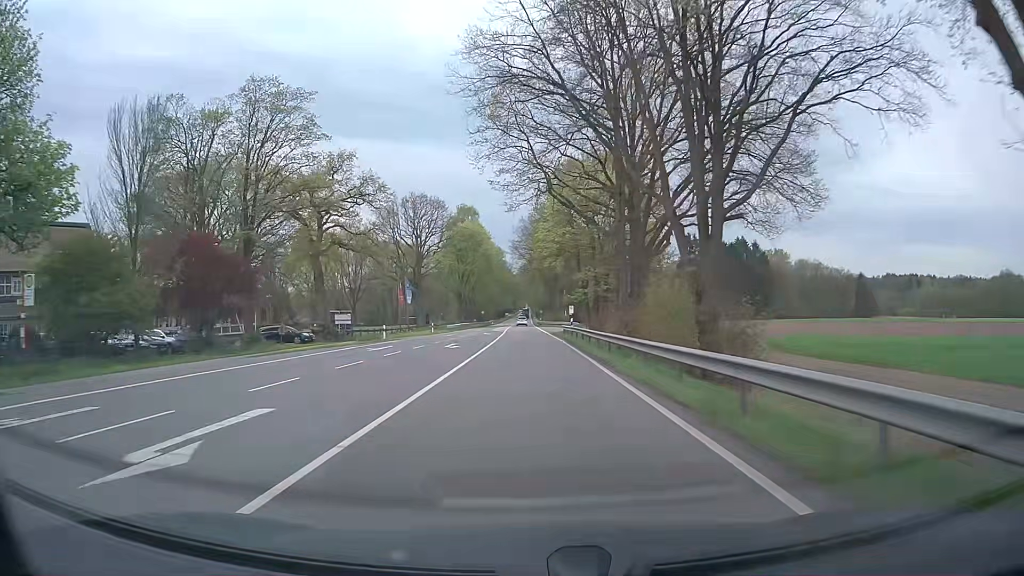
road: primary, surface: asphalt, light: Day
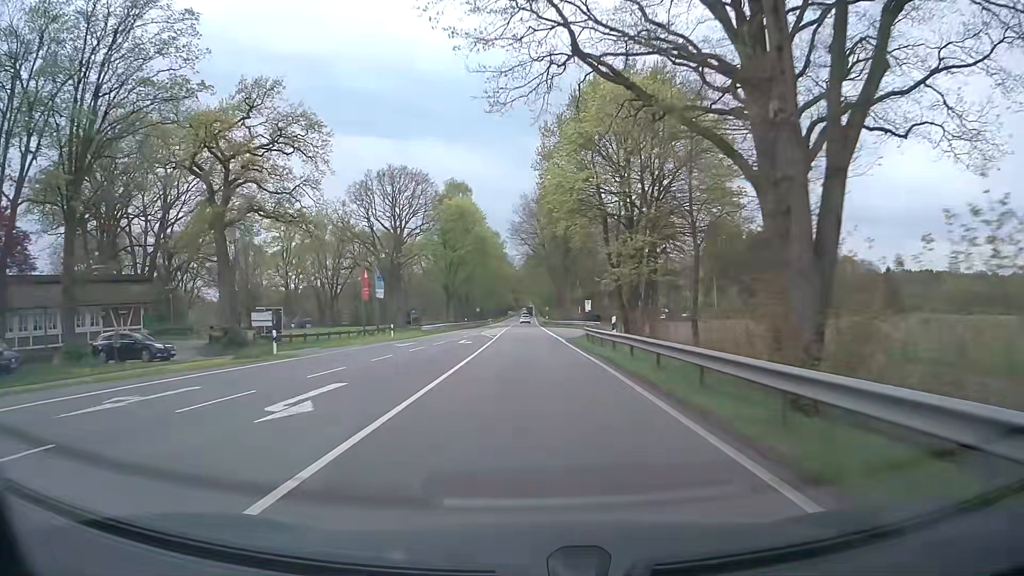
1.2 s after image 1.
(0.0, +21.5) m; 0°
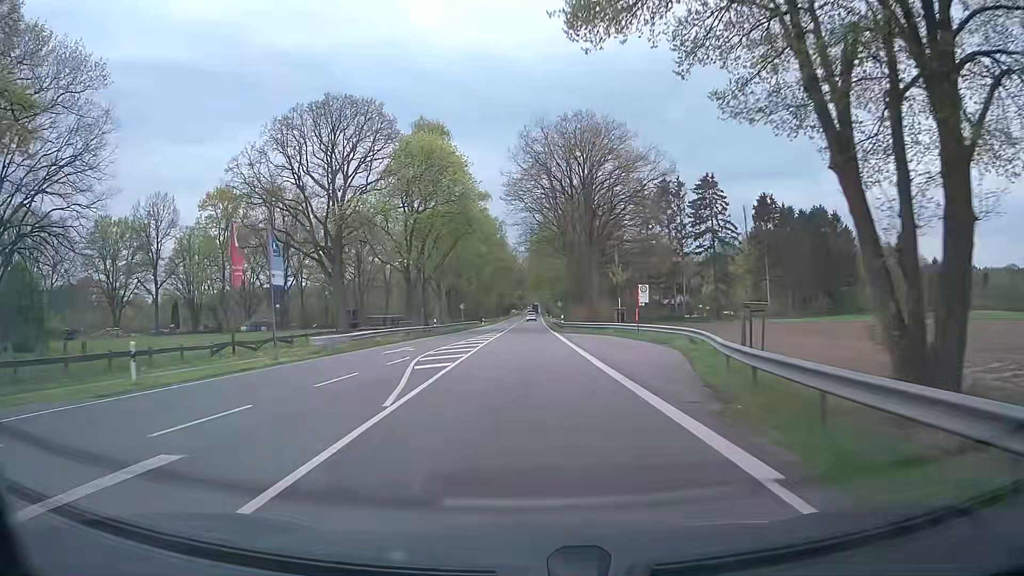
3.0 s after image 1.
(-0.2, +32.3) m; -1°
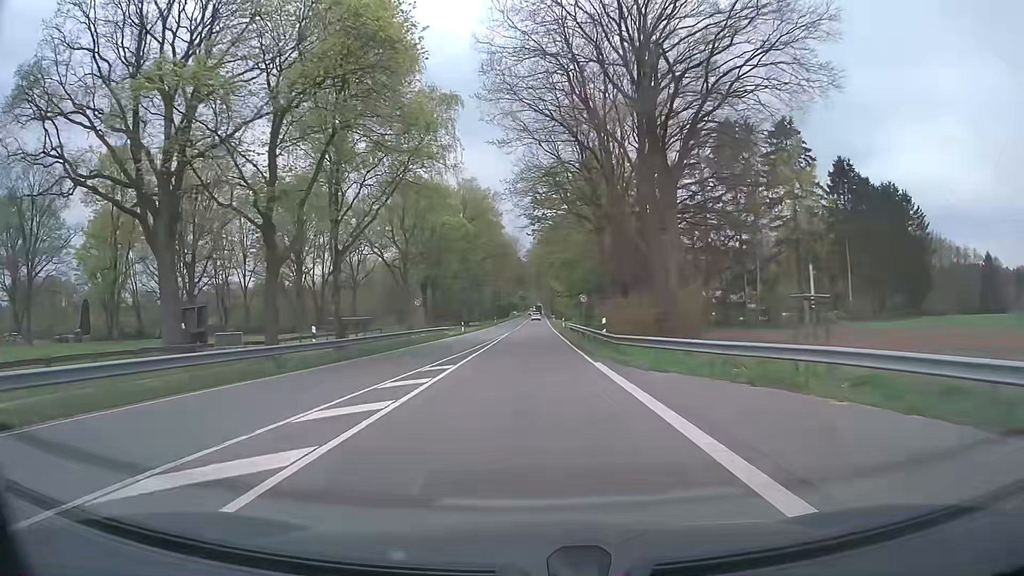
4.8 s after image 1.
(0.0, +32.4) m; 0°
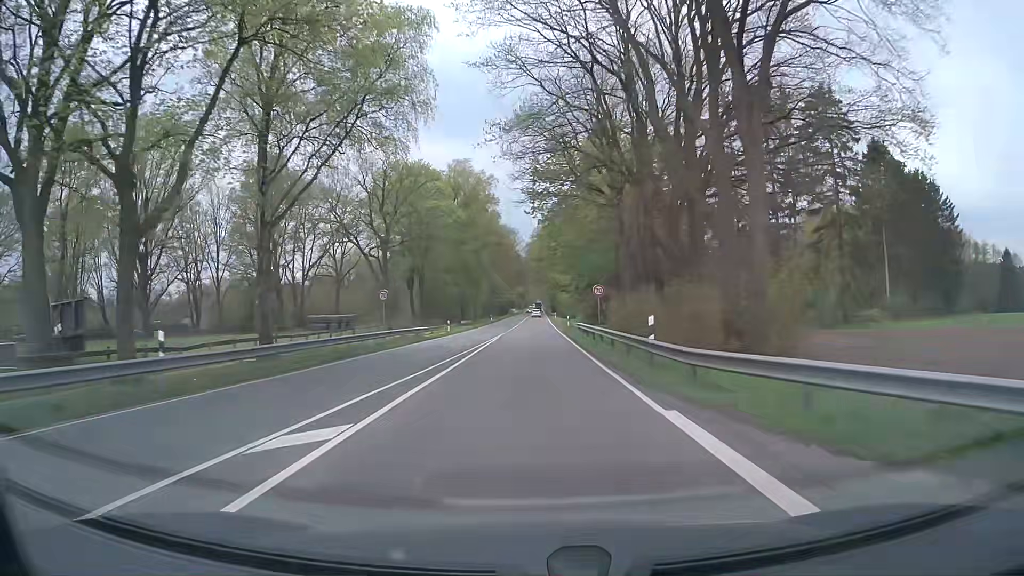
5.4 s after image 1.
(0.0, +10.8) m; 0°
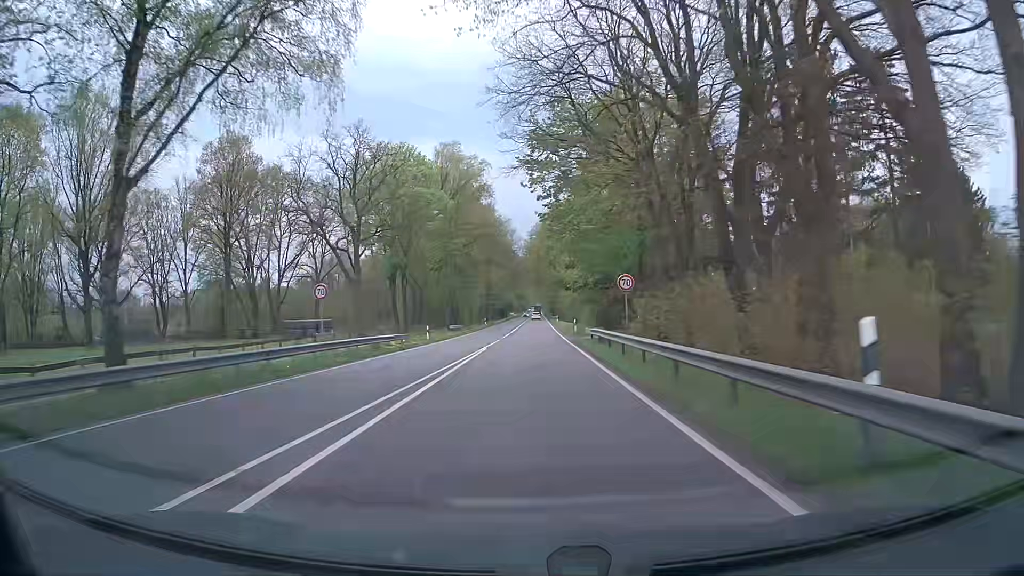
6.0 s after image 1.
(0.0, +10.8) m; 0°
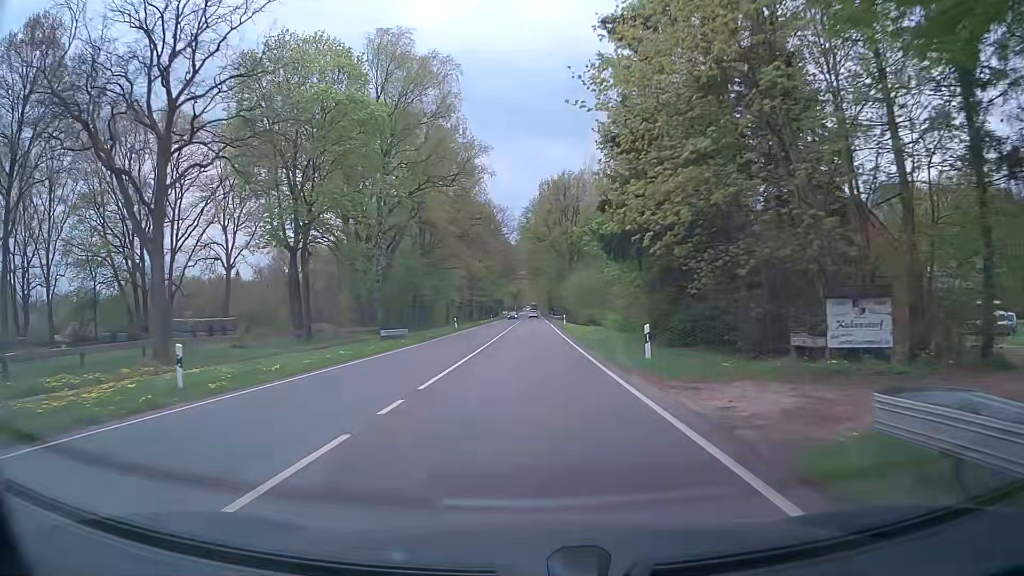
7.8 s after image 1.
(+0.2, +32.4) m; 0°
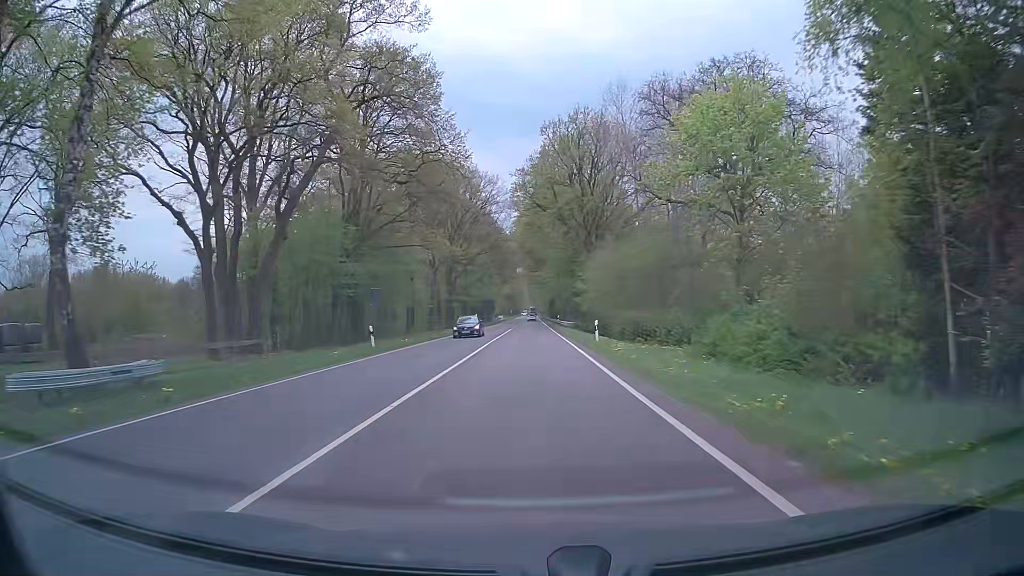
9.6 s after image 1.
(+0.1, +32.4) m; 0°
(0, +10) (0, +20) (0, +30) (0, +40) (0, +50) (0, +60) (0, +70) (0, +80) (0, +90) (0, +100) m
